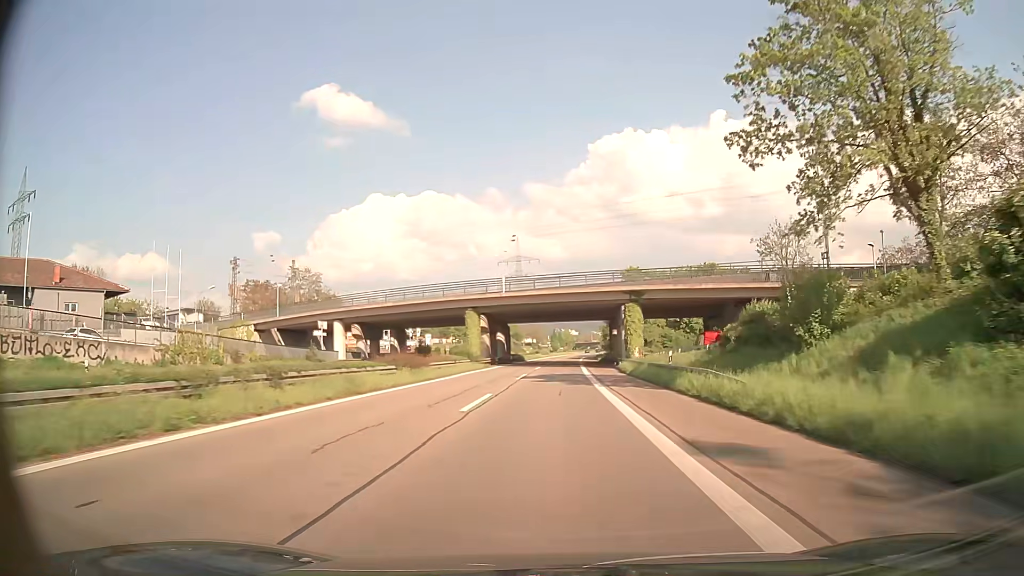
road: trunk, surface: asphalt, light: Day
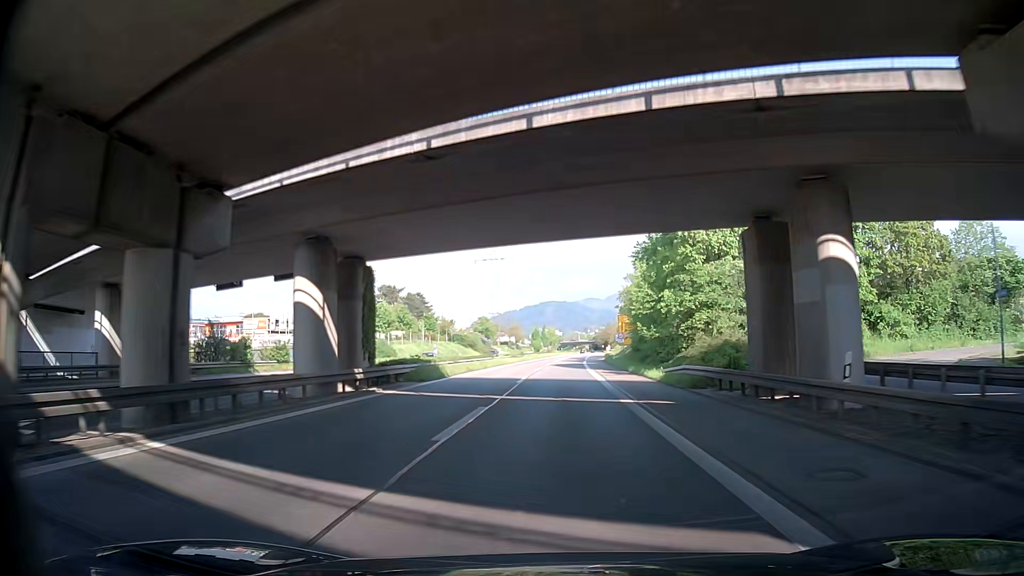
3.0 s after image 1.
(+0.5, +58.8) m; +2°
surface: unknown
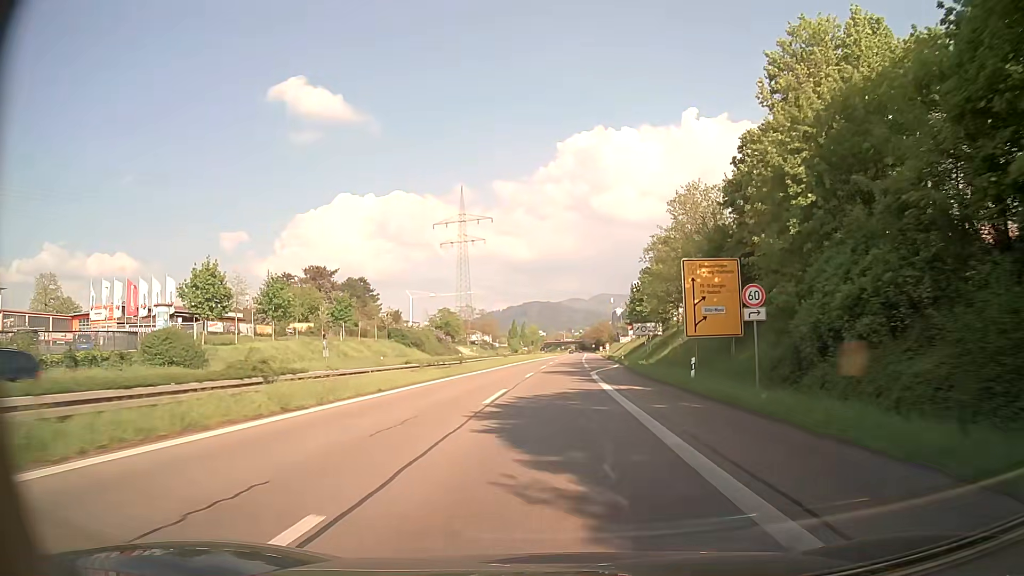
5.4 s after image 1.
(+0.1, +46.6) m; +1°
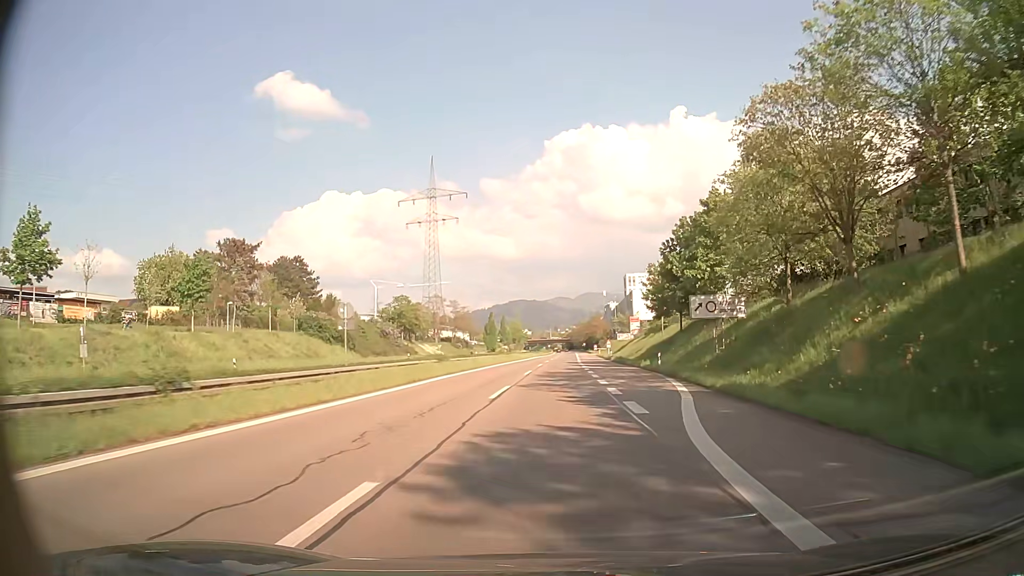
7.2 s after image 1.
(+0.4, +34.5) m; +1°
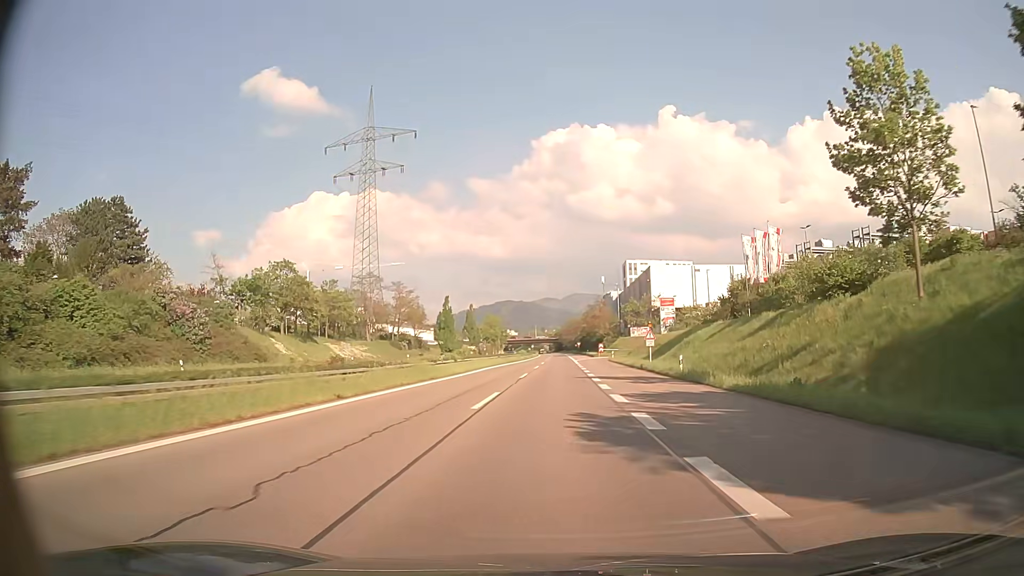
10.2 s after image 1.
(+0.7, +57.0) m; +1°
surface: asphalt
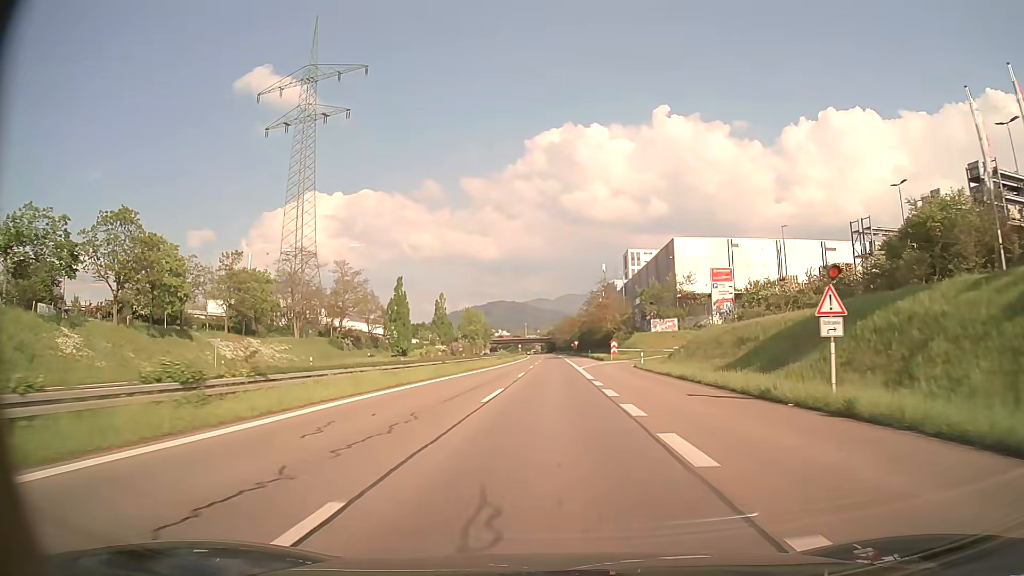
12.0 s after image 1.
(+0.2, +33.6) m; +1°
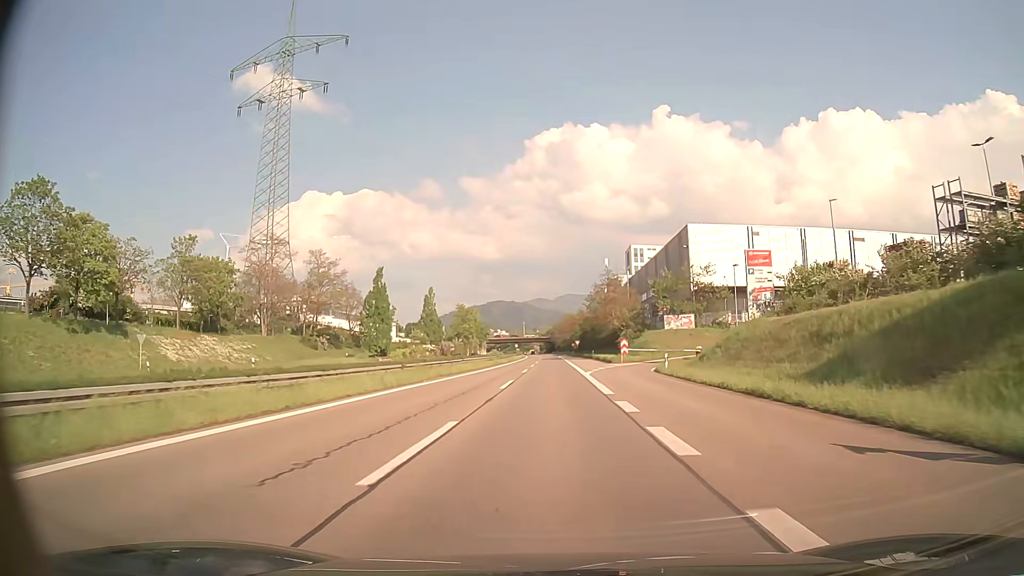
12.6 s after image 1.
(0.0, +11.1) m; 0°
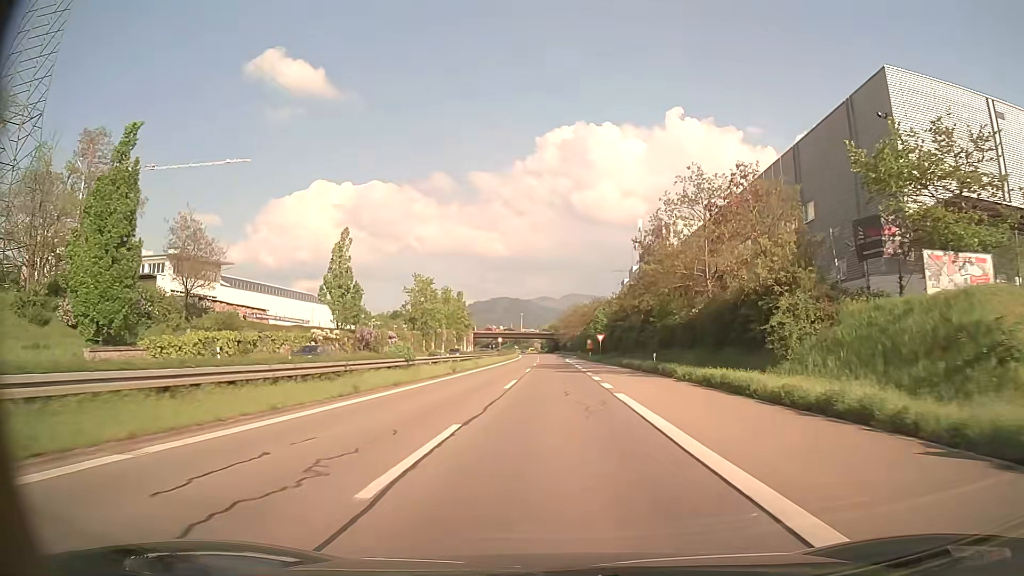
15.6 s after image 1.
(-0.3, +54.5) m; 0°
(0, +10) (0, +20) (0, +30) (0, +40) (0, +50) (0, +60) (0, +70) (0, +80) (0, +90) (0, +100) m
